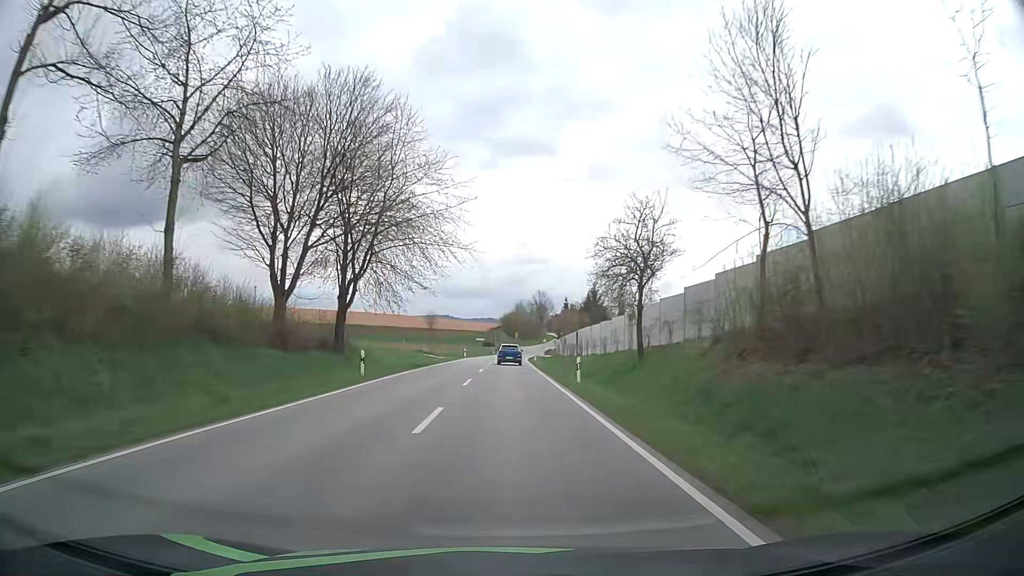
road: secondary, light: Day
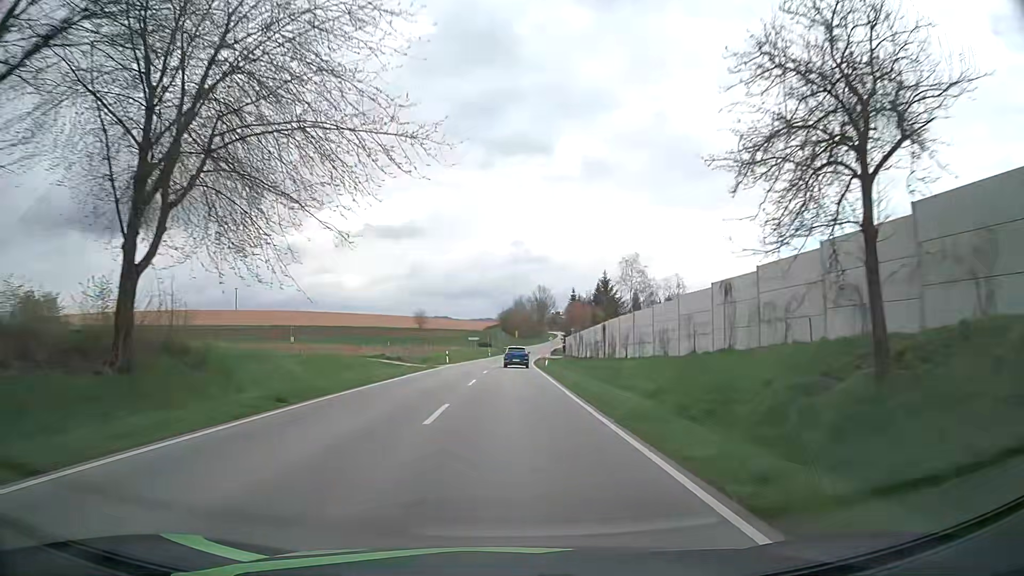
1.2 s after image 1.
(-0.1, +22.8) m; 0°
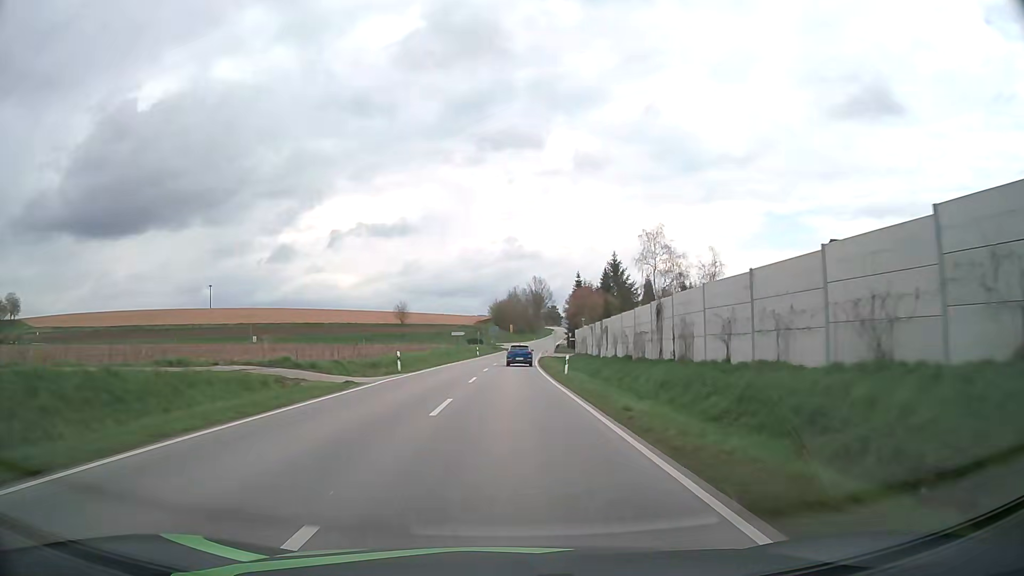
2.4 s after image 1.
(+0.1, +22.6) m; 0°
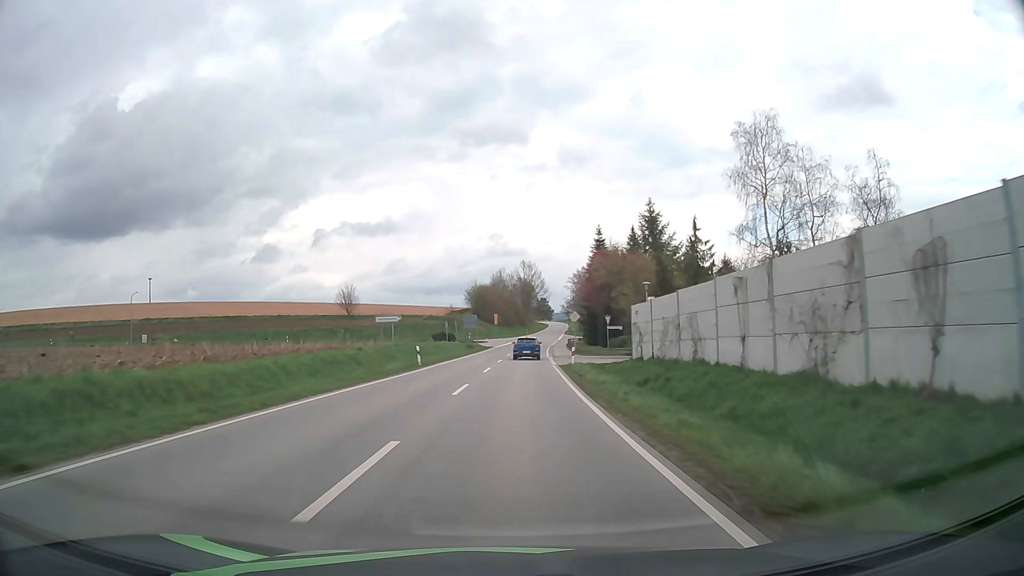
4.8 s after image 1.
(+0.5, +43.9) m; +1°
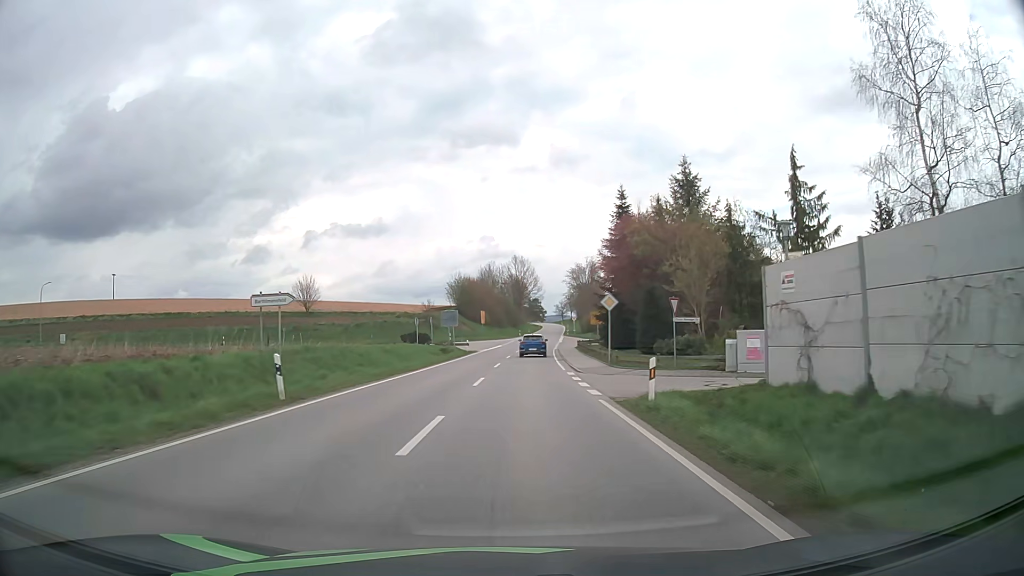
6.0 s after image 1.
(+0.1, +21.0) m; +1°
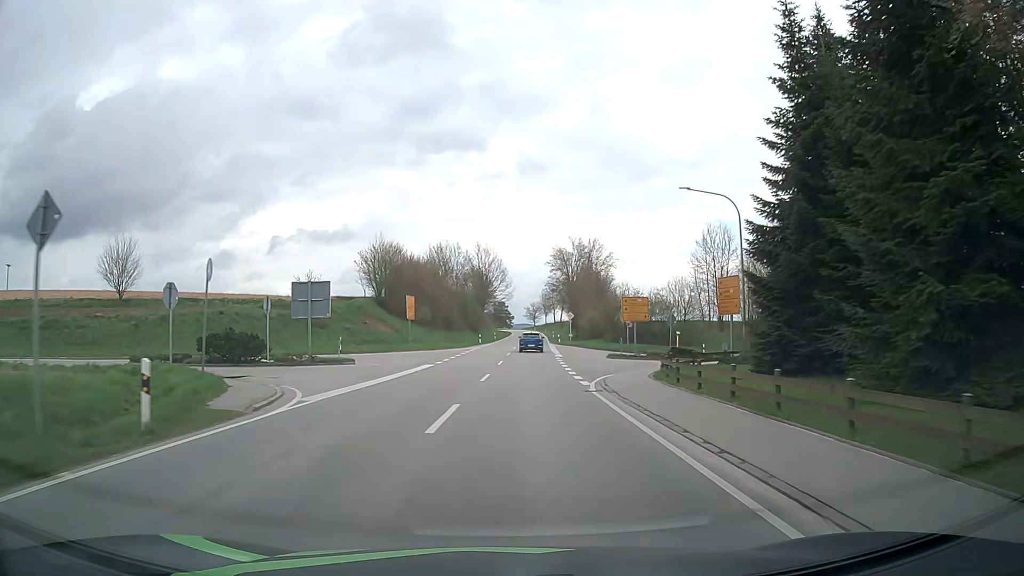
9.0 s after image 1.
(+1.4, +45.8) m; +3°
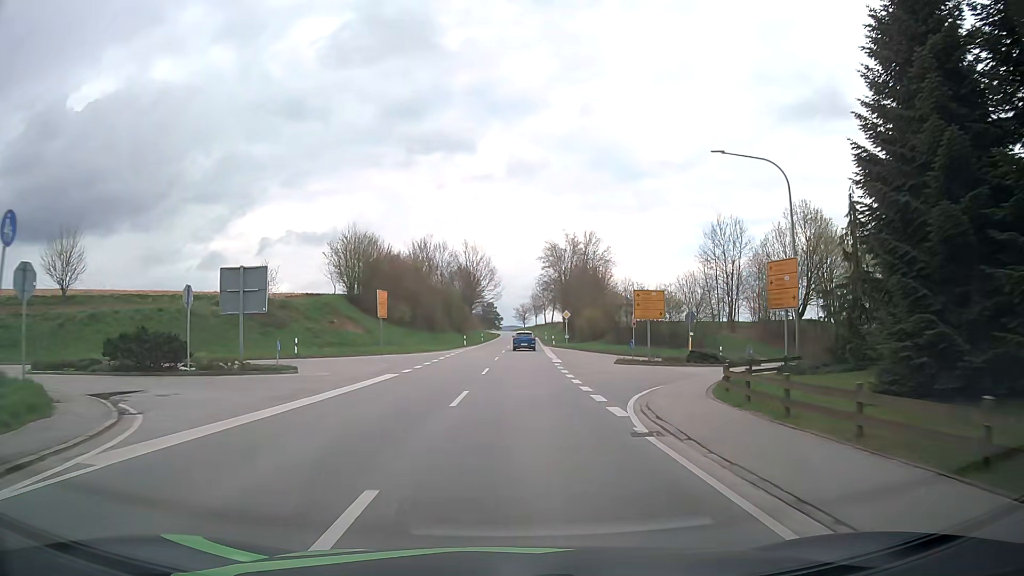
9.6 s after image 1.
(0.0, +7.7) m; +1°
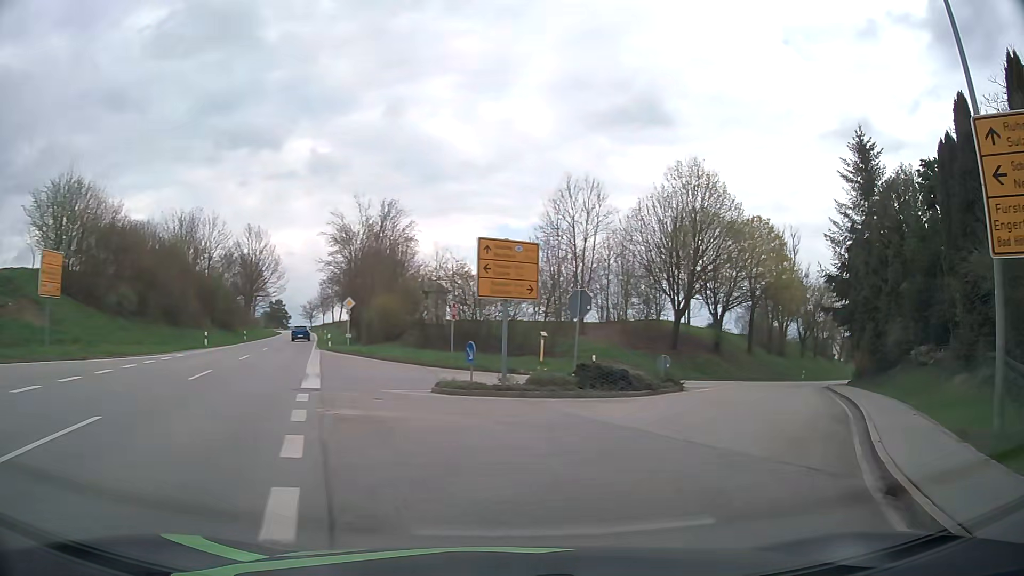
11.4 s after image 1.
(+1.8, +19.3) m; +18°
(+1, +10) (+5, +19) (+10, +28) (+14, +37) (+20, +45) (+25, +54) (+31, +62) (+37, +70) (+43, +78) (+49, +86) m
